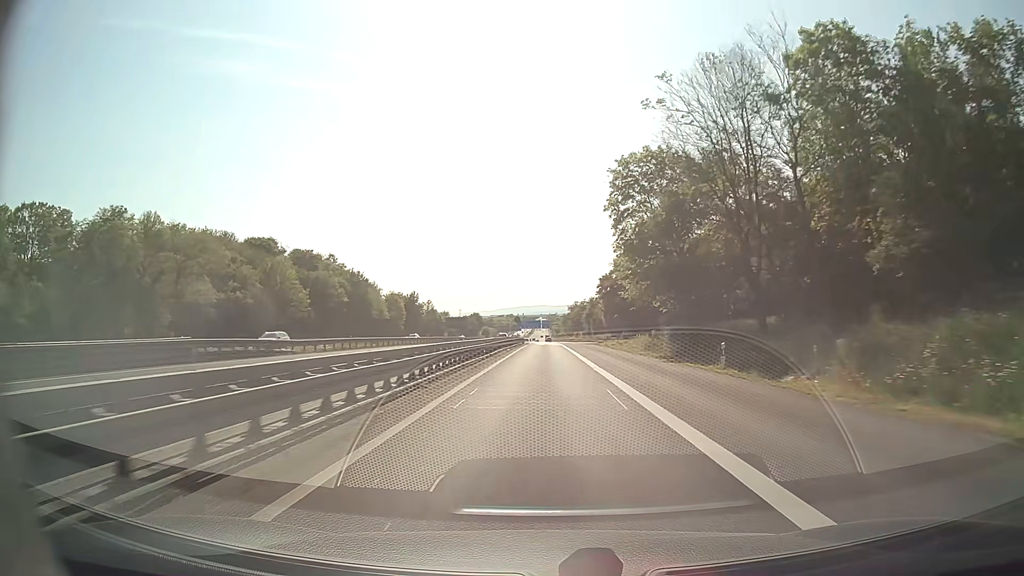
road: motorway_link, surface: asphalt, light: Day
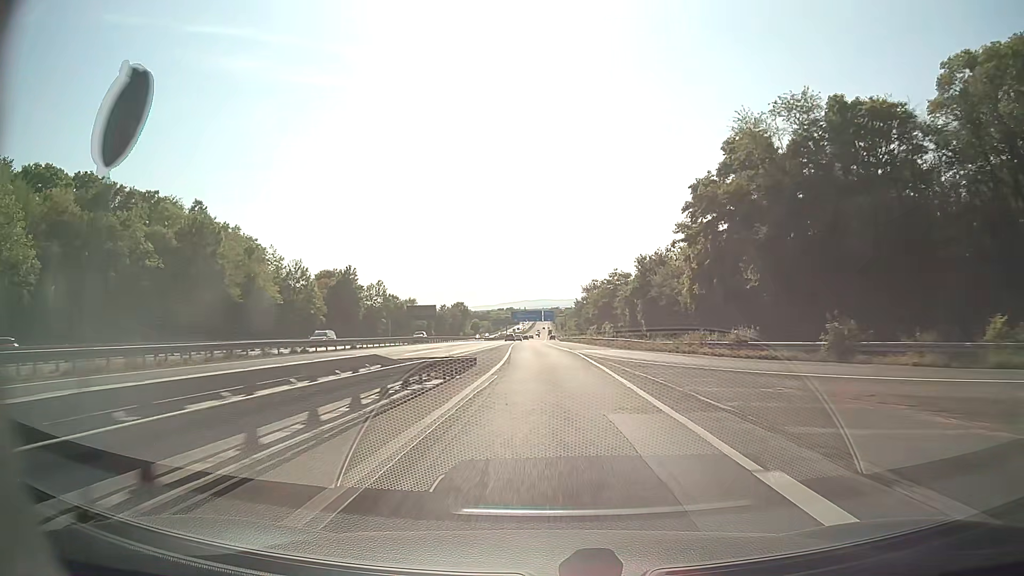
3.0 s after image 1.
(0.0, +72.0) m; 0°
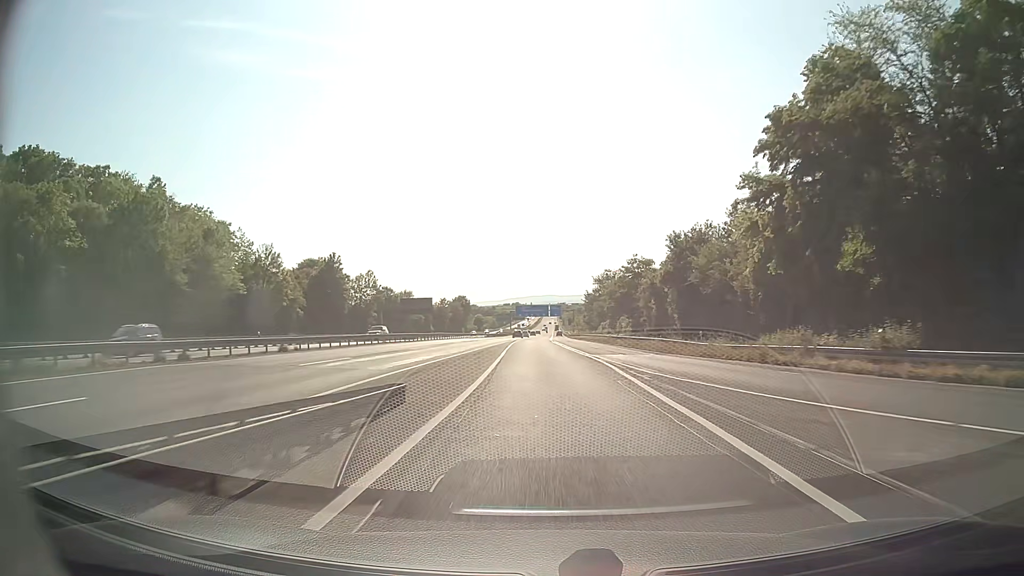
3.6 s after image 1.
(-0.1, +15.0) m; 0°
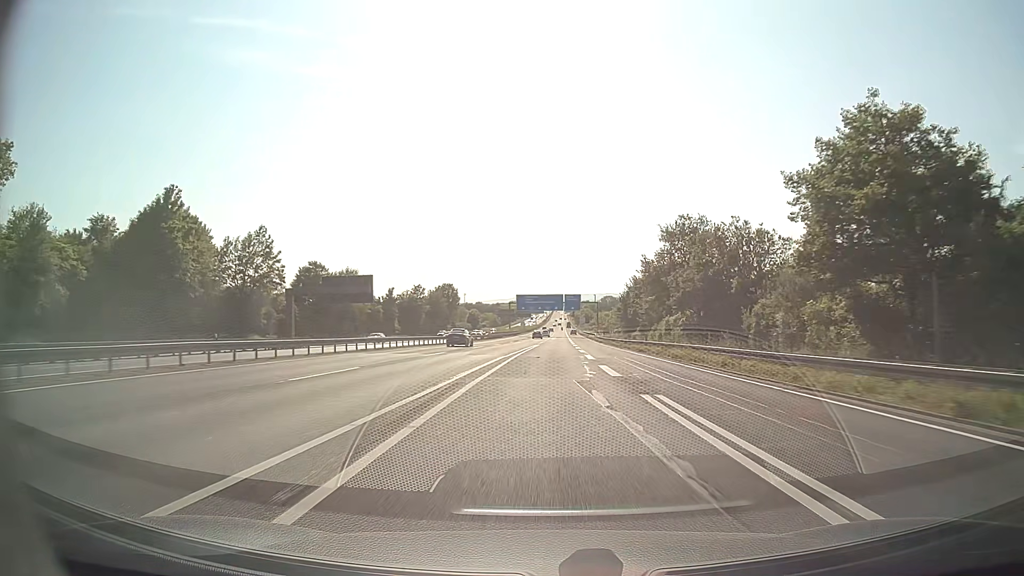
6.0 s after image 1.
(-1.1, +62.2) m; -1°
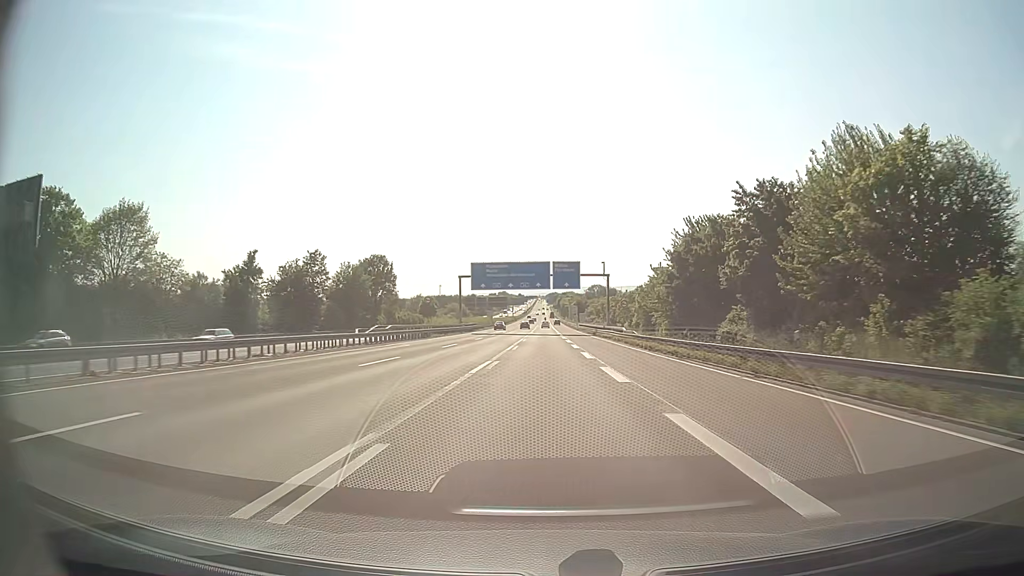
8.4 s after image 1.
(+1.1, +63.7) m; +2°
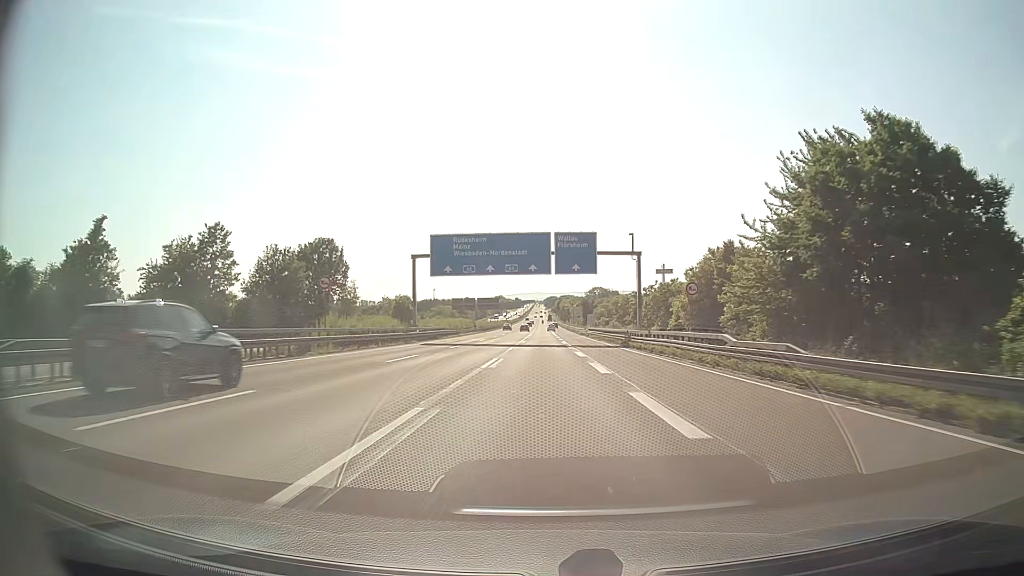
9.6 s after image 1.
(0.0, +32.3) m; 0°
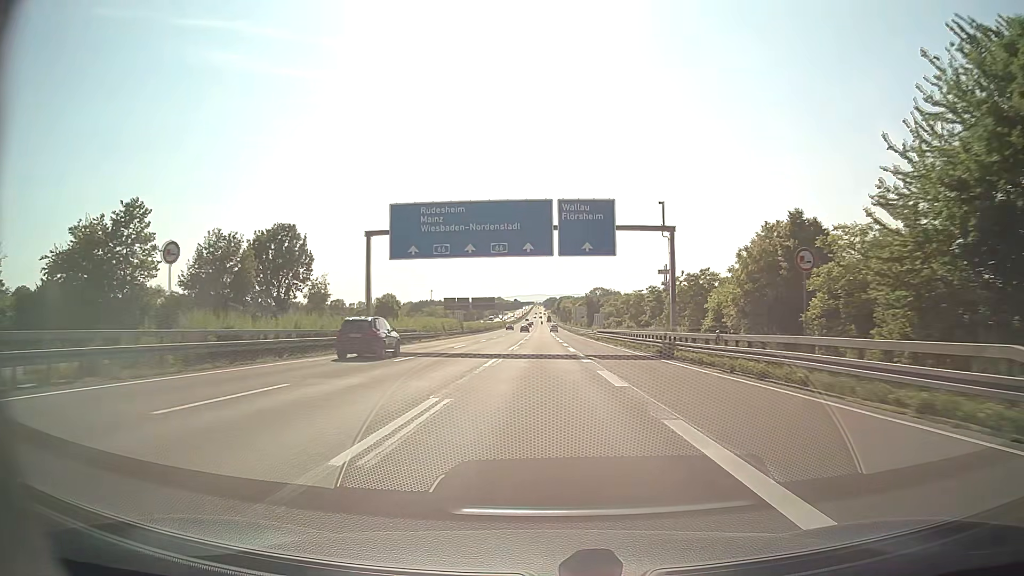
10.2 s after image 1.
(0.0, +16.3) m; 0°
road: motorway
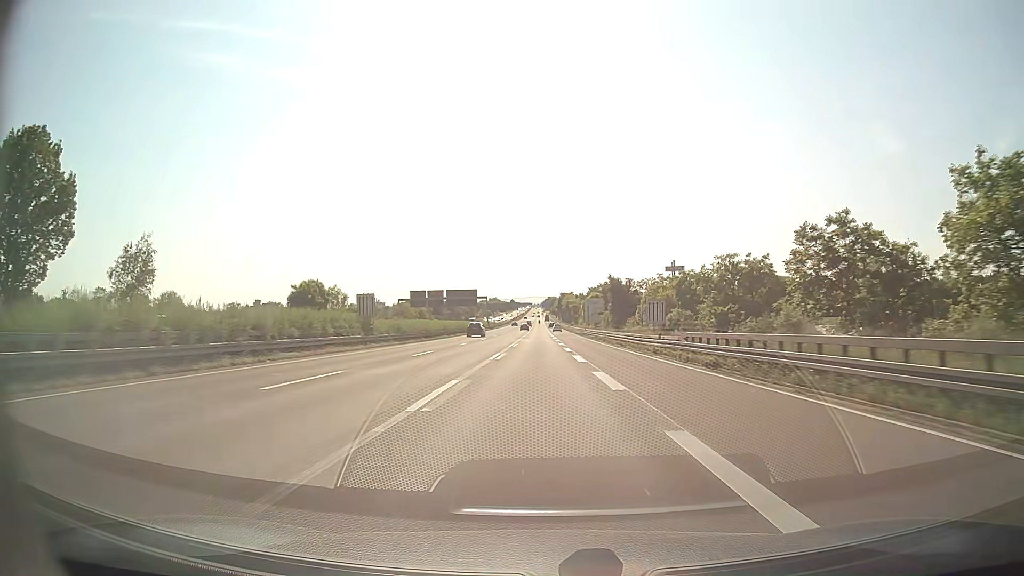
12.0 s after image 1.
(+0.1, +49.4) m; 0°
(0, +10) (0, +20) (0, +30) (0, +40) (0, +50) (0, +60) (0, +70) (0, +80) (0, +90) (0, +100) m
